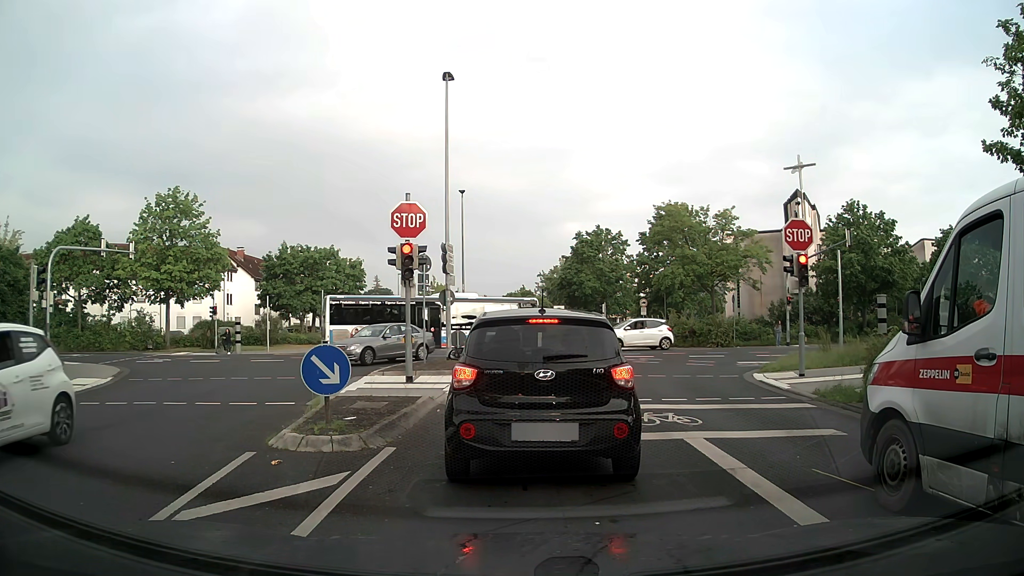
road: residential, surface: asphalt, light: Day
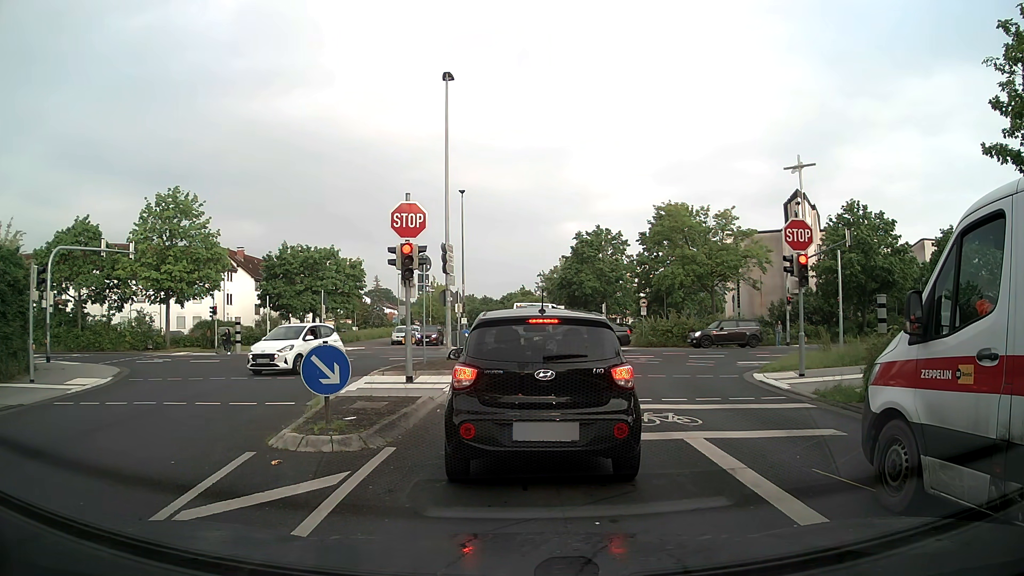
(0.0, 0.0) m; 0°
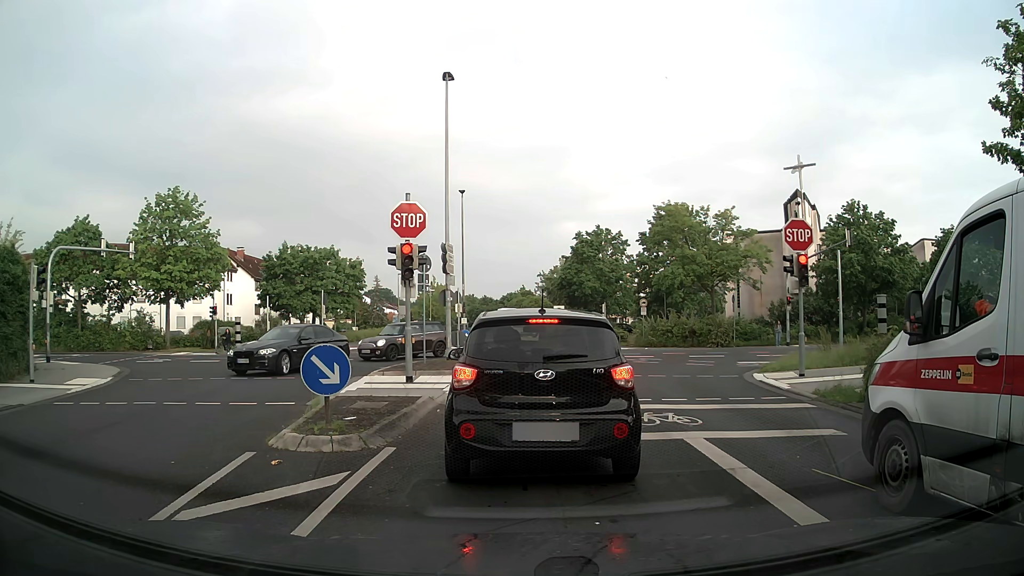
(0.0, 0.0) m; 0°
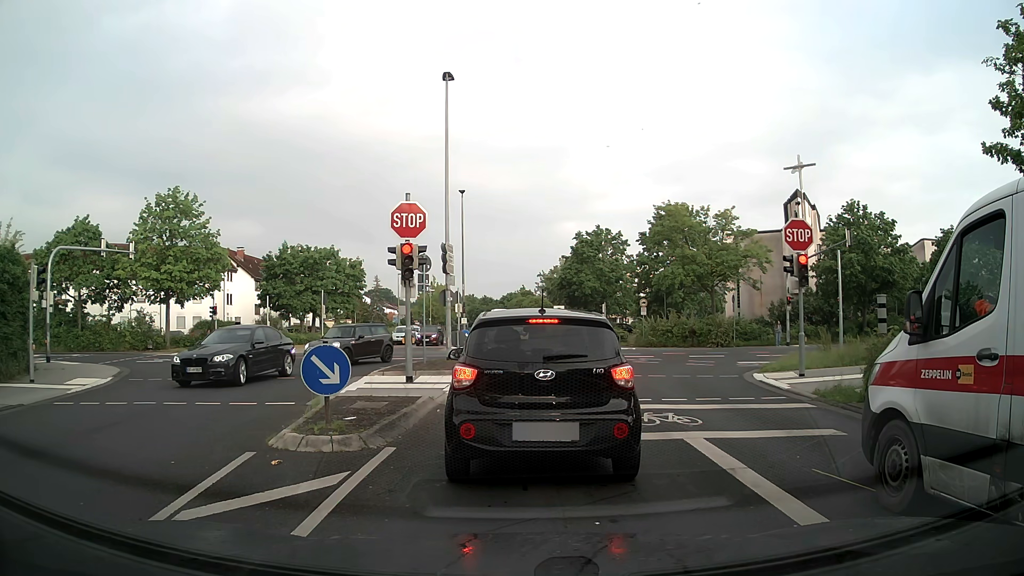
(0.0, 0.0) m; 0°
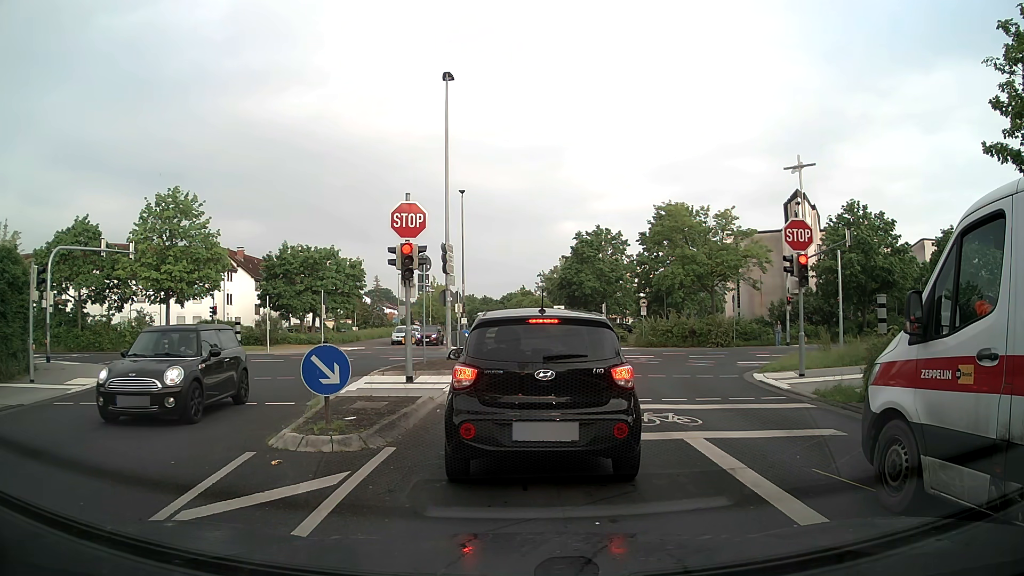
(0.0, 0.0) m; 0°
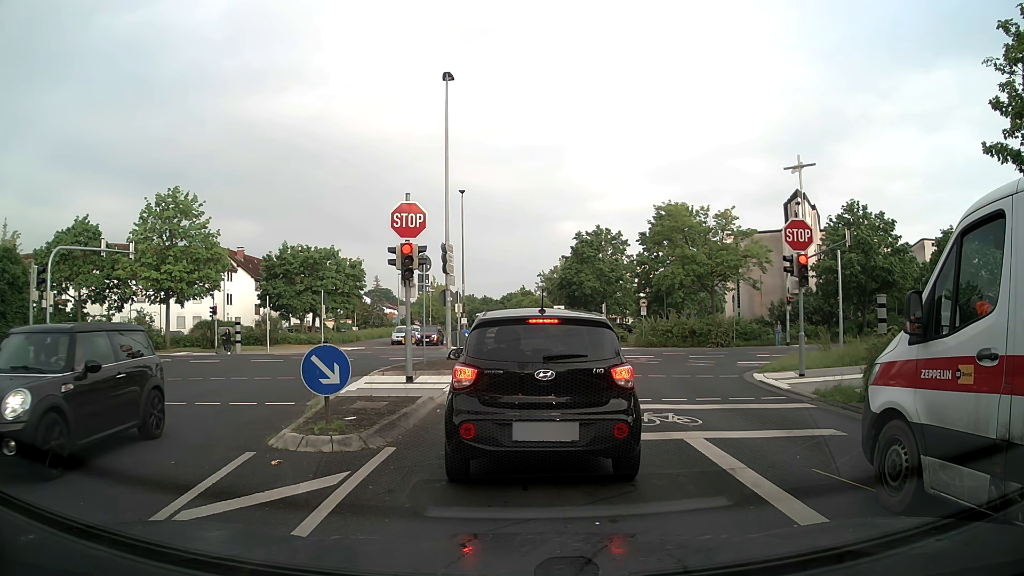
(0.0, 0.0) m; 0°
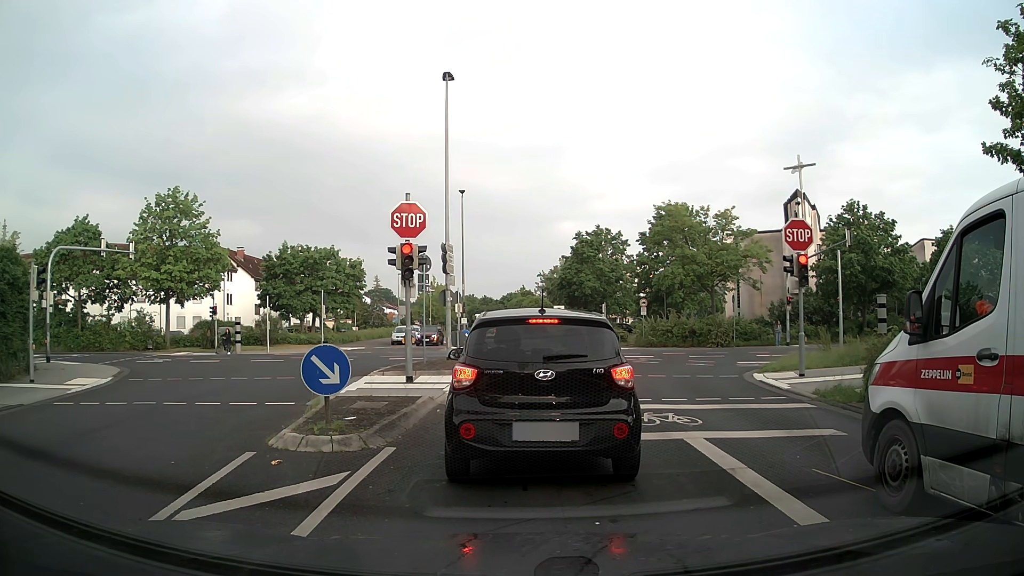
(0.0, 0.0) m; 0°
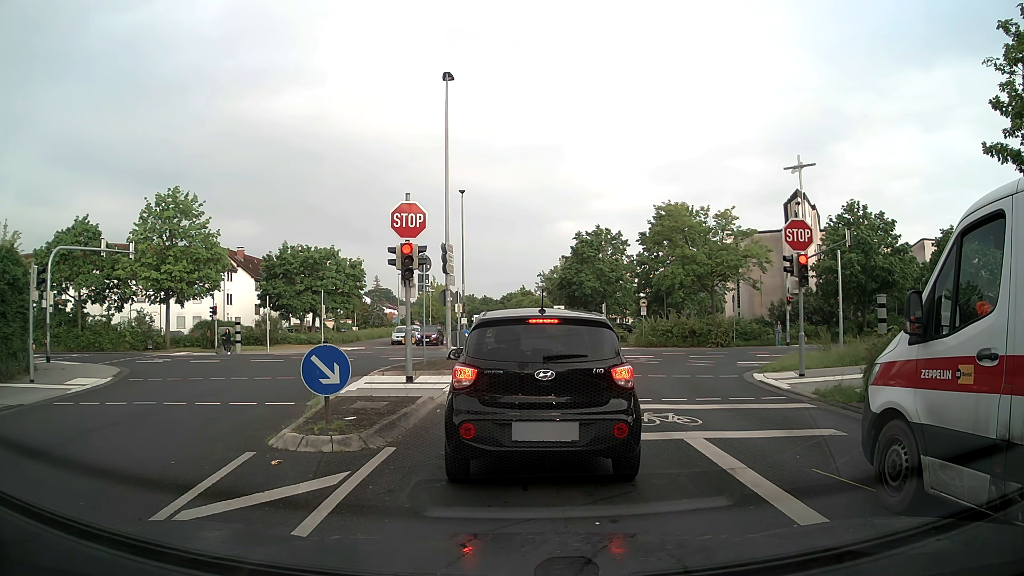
(0.0, 0.0) m; 0°
